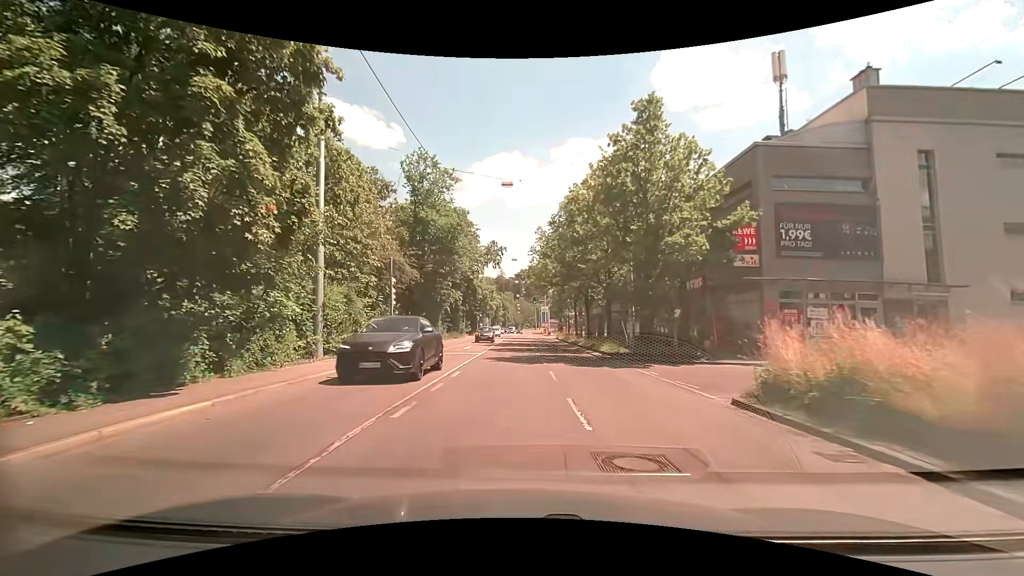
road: secondary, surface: asphalt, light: Day
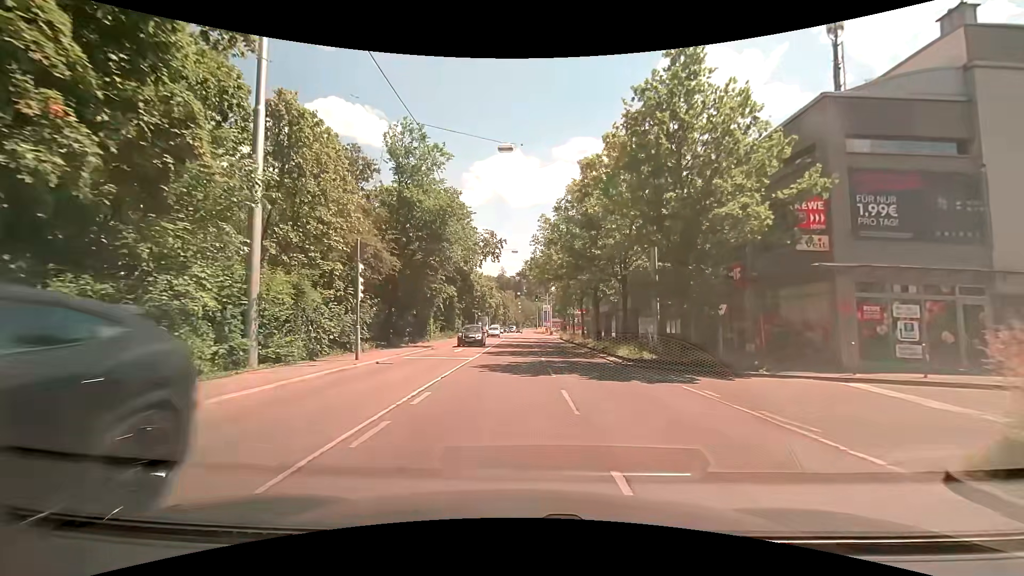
(-0.1, +4.8) m; -1°
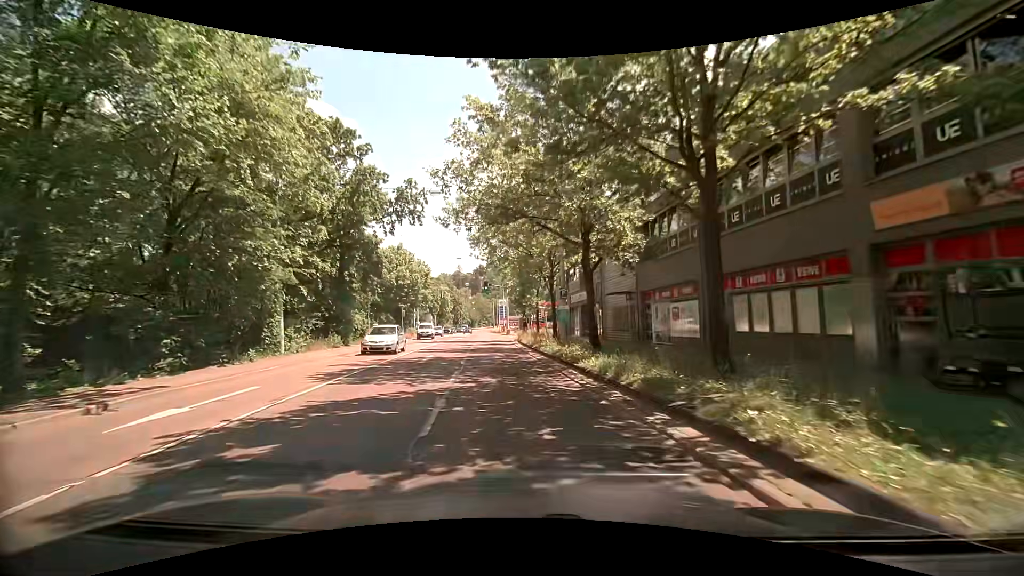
(+1.2, +19.7) m; +5°
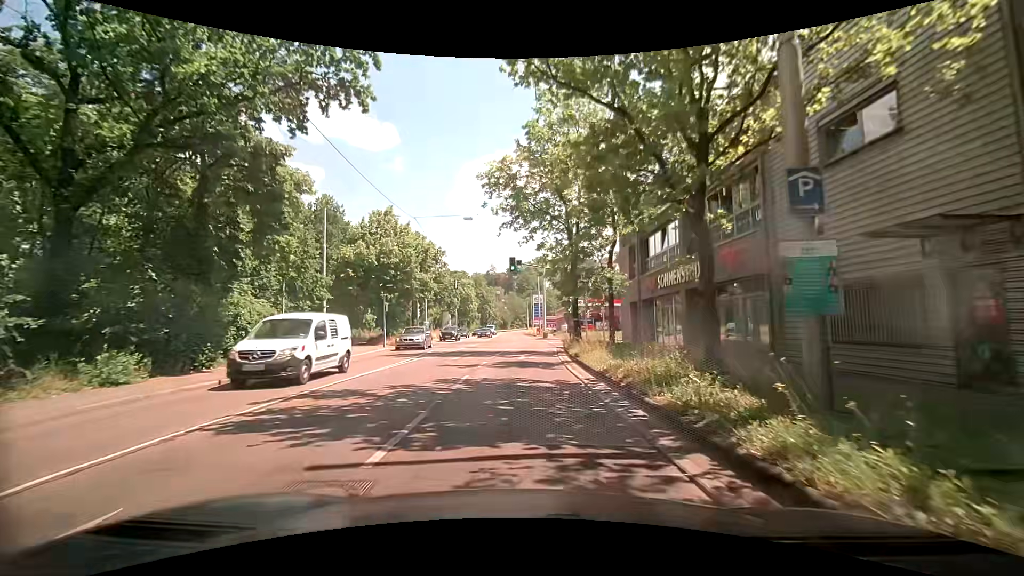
(-1.0, +19.5) m; -4°
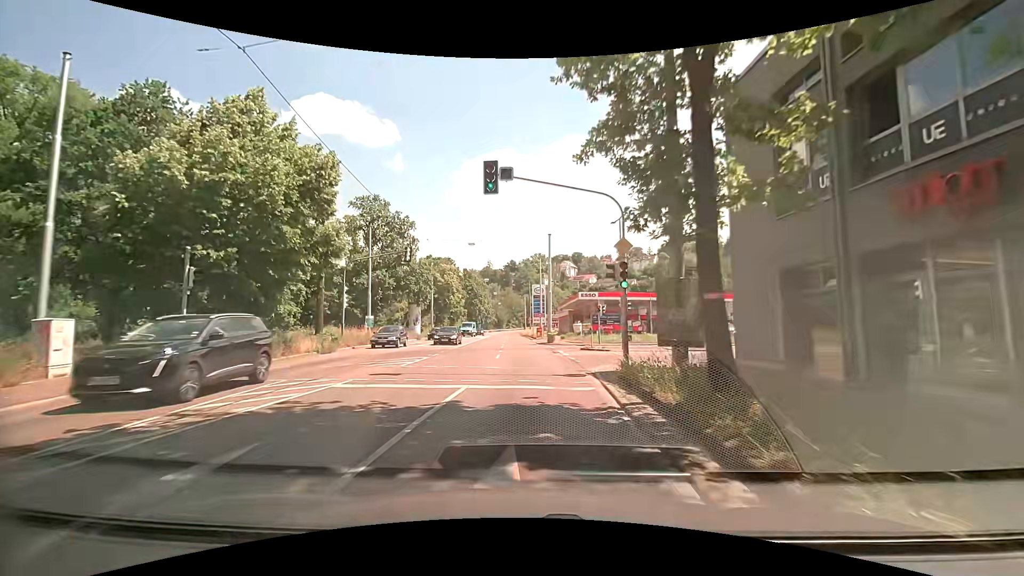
(0.0, +20.8) m; 0°
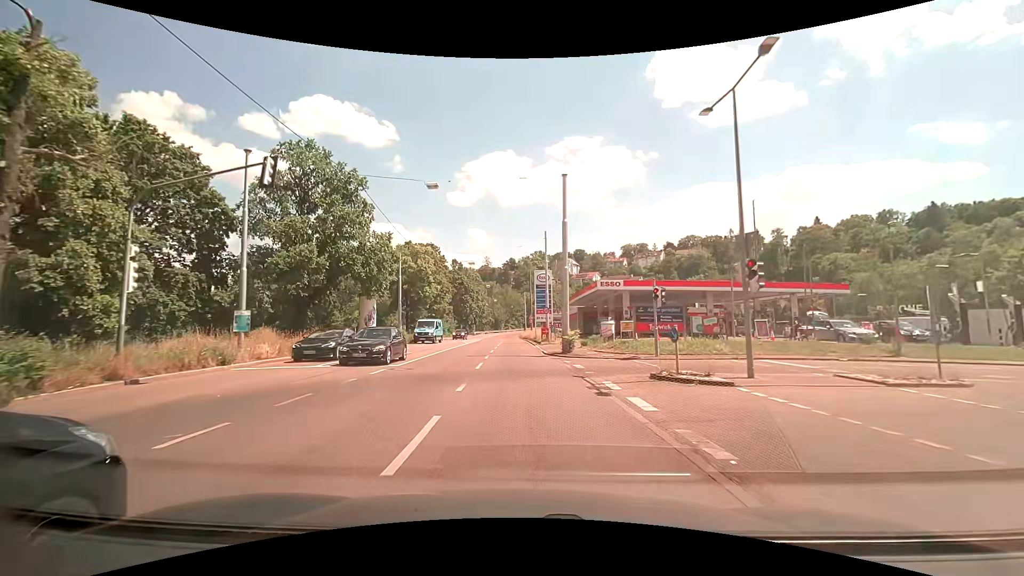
(-0.1, +17.5) m; -1°
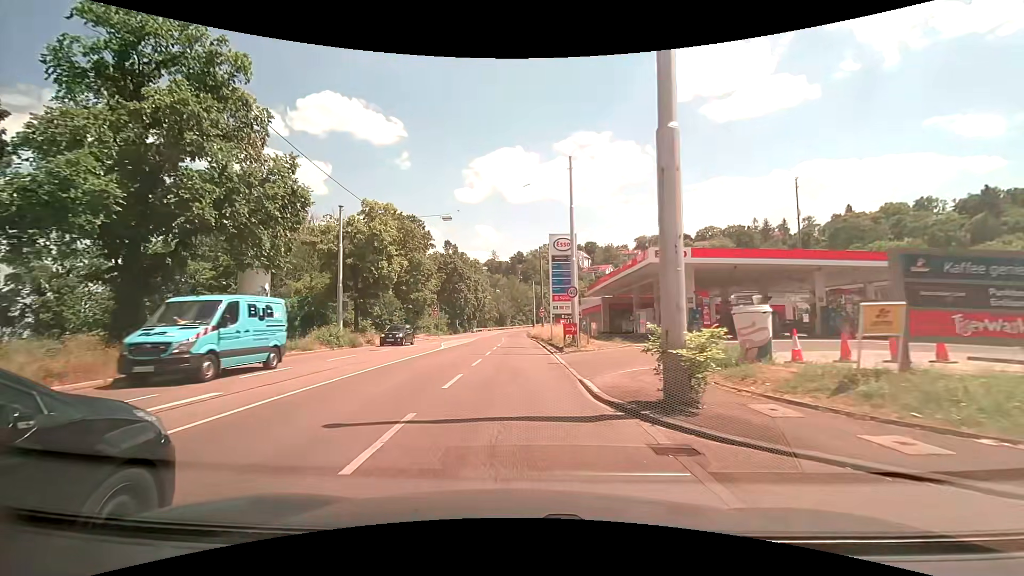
(0.0, +18.3) m; -1°
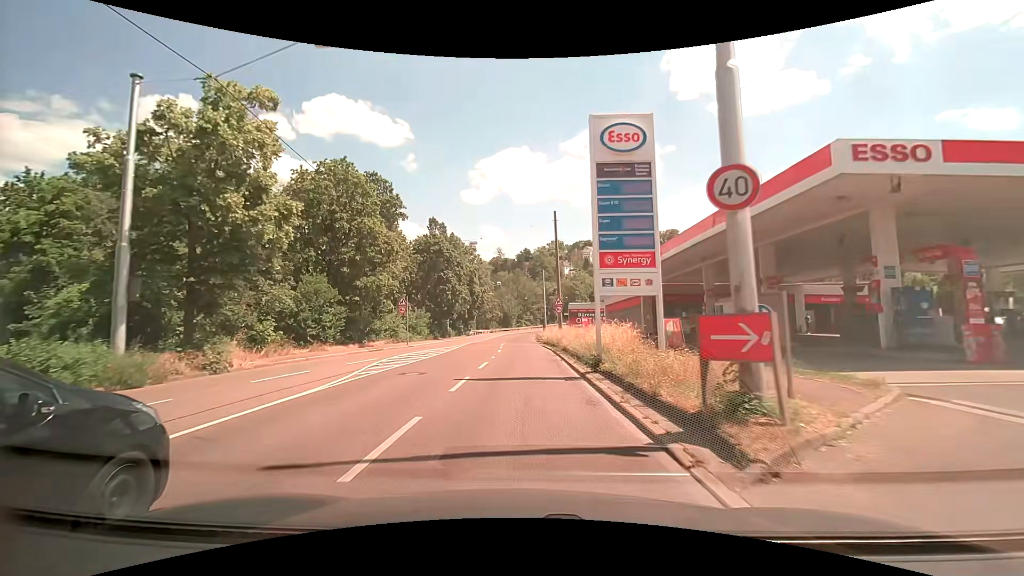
(0.0, +18.1) m; 0°
